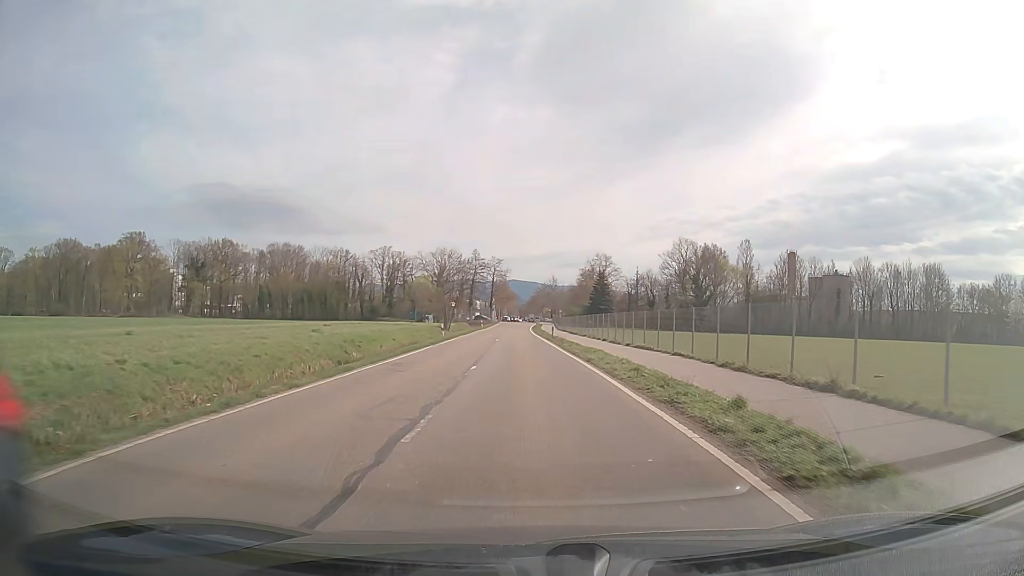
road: tertiary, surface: asphalt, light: Day
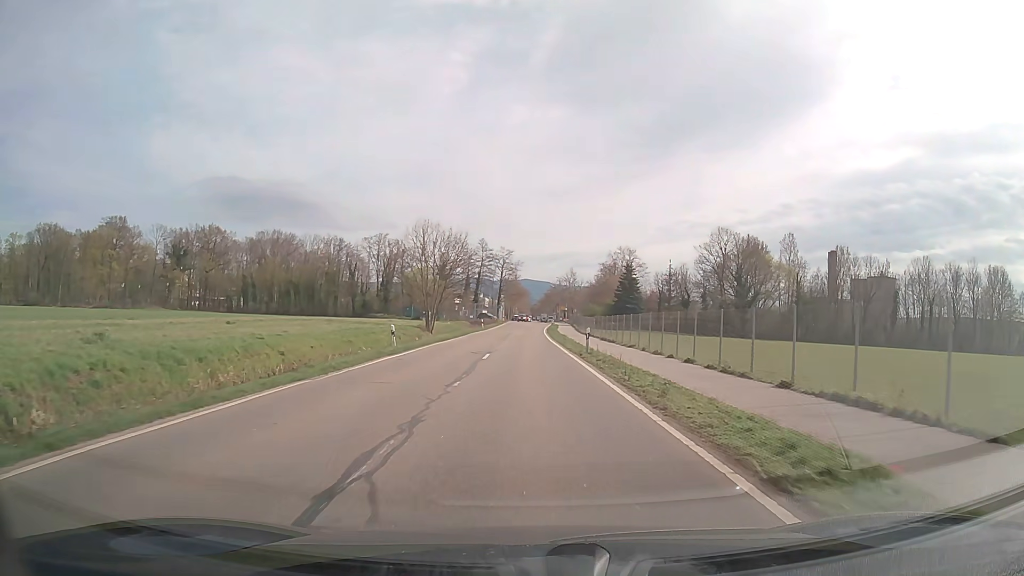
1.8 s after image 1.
(-0.1, +21.2) m; -1°
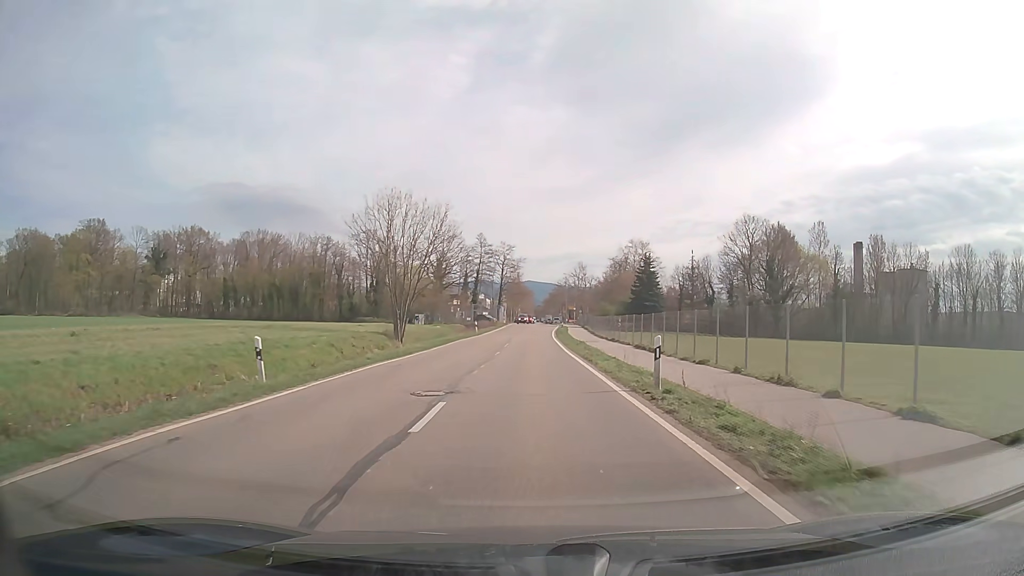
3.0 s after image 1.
(0.0, +14.5) m; 0°
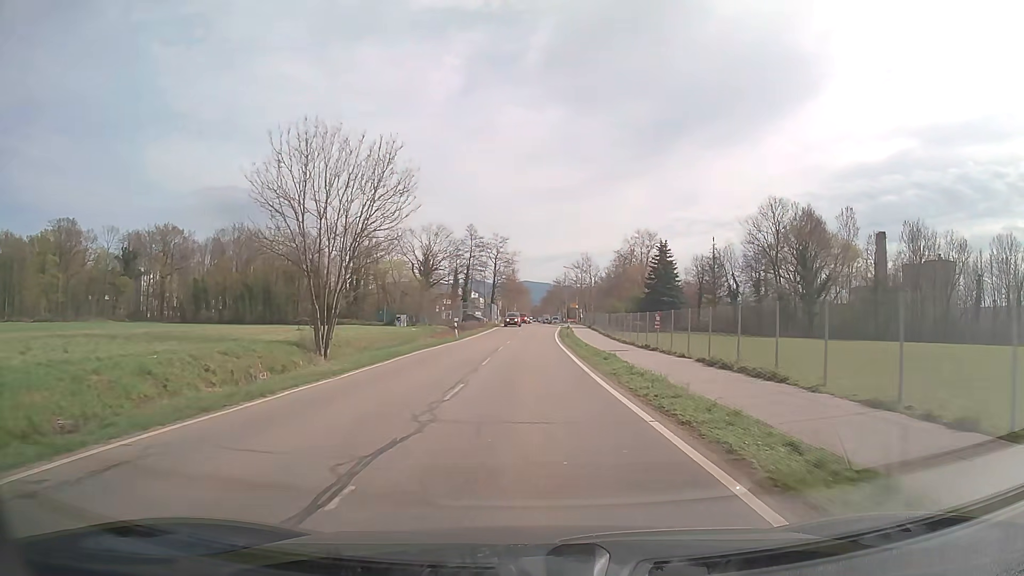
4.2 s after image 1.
(0.0, +14.7) m; +1°
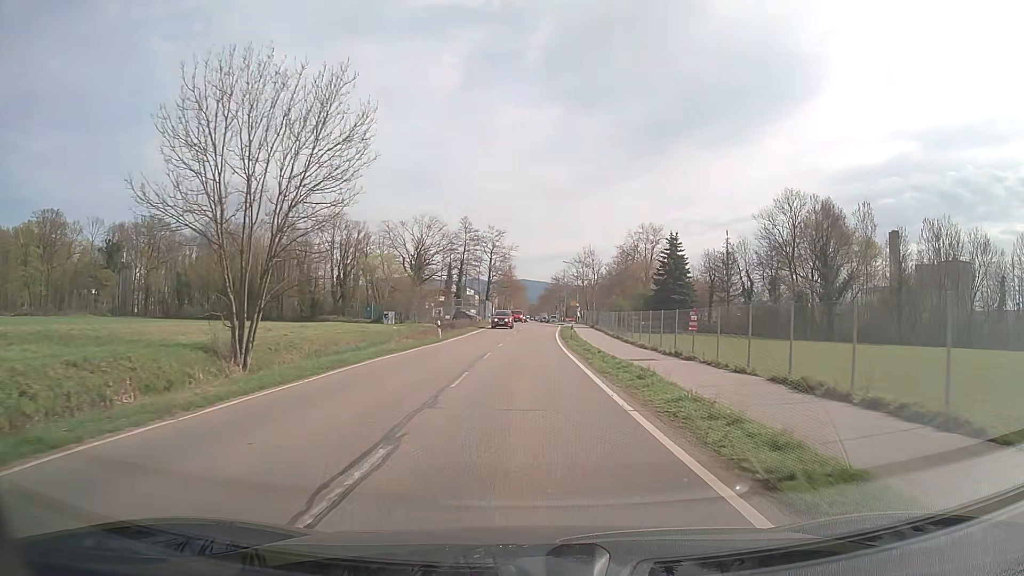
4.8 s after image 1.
(0.0, +7.4) m; 0°
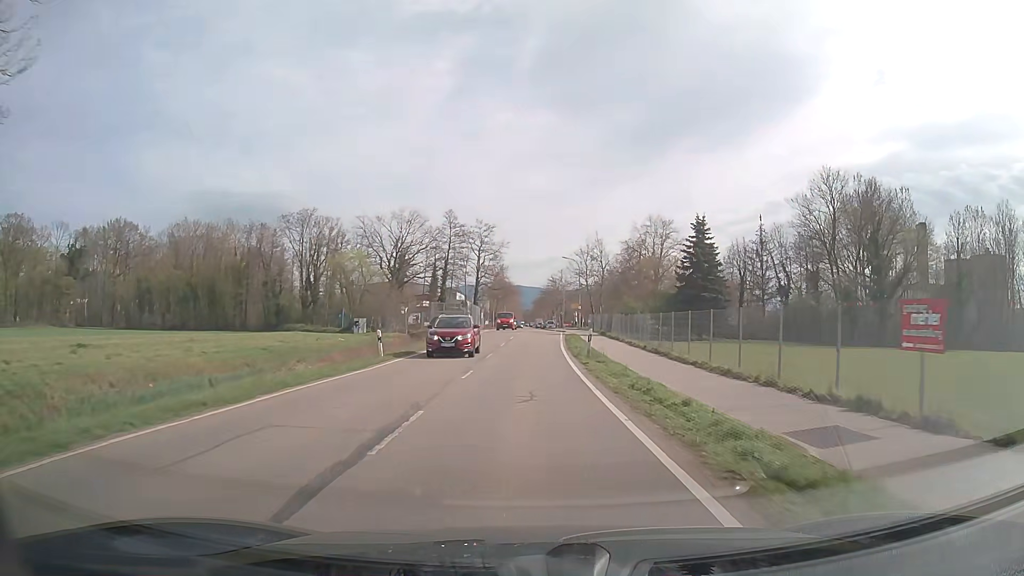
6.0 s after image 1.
(+0.1, +15.0) m; 0°
